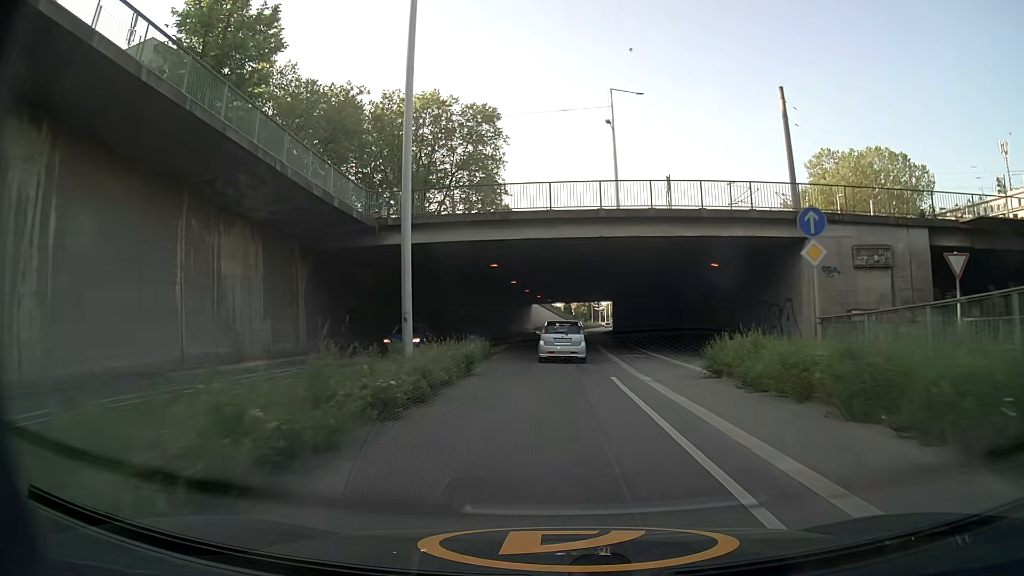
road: secondary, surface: asphalt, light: Day
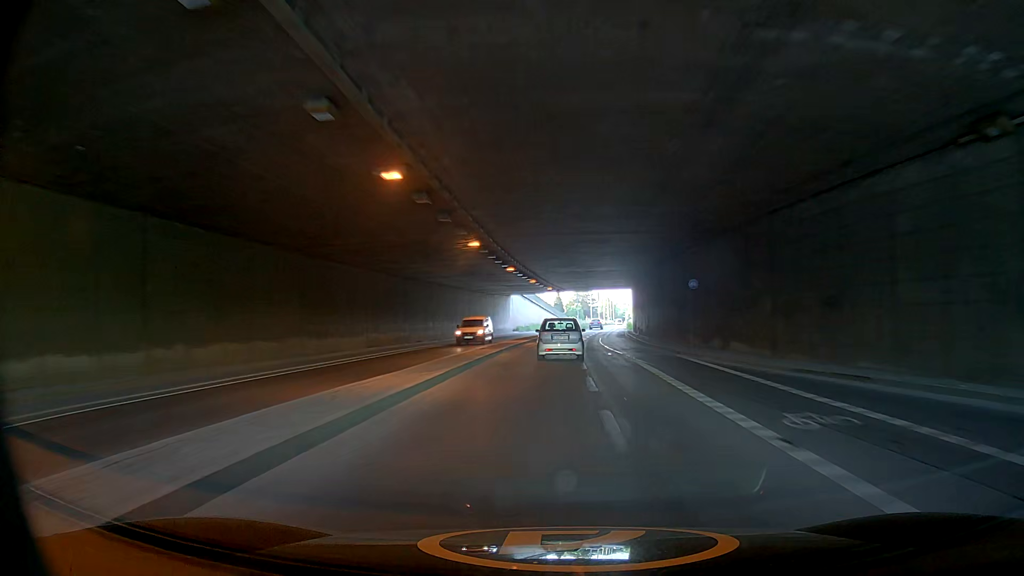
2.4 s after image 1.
(+0.9, +36.9) m; +4°
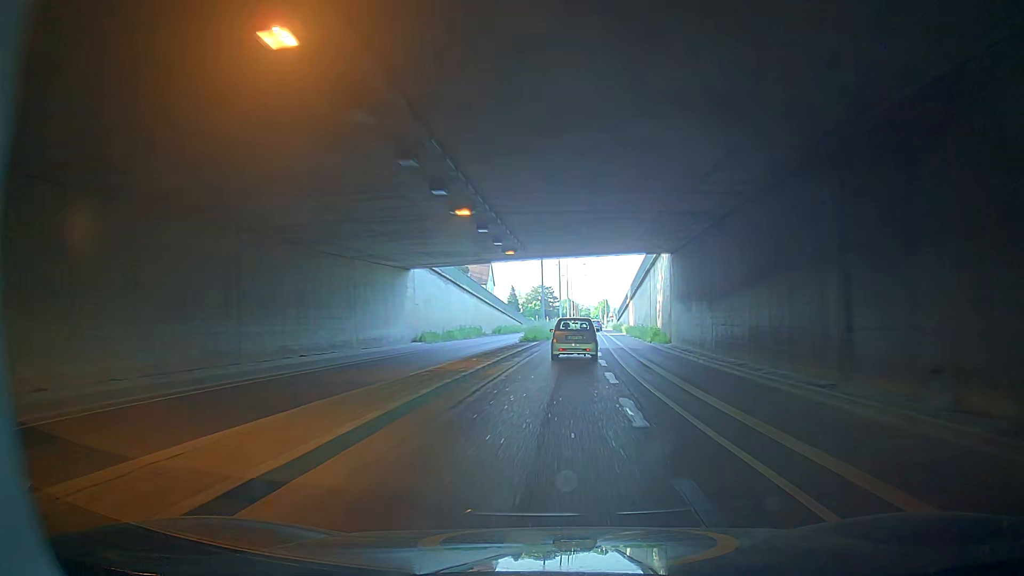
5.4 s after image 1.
(-0.8, +46.9) m; +4°
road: secondary_link
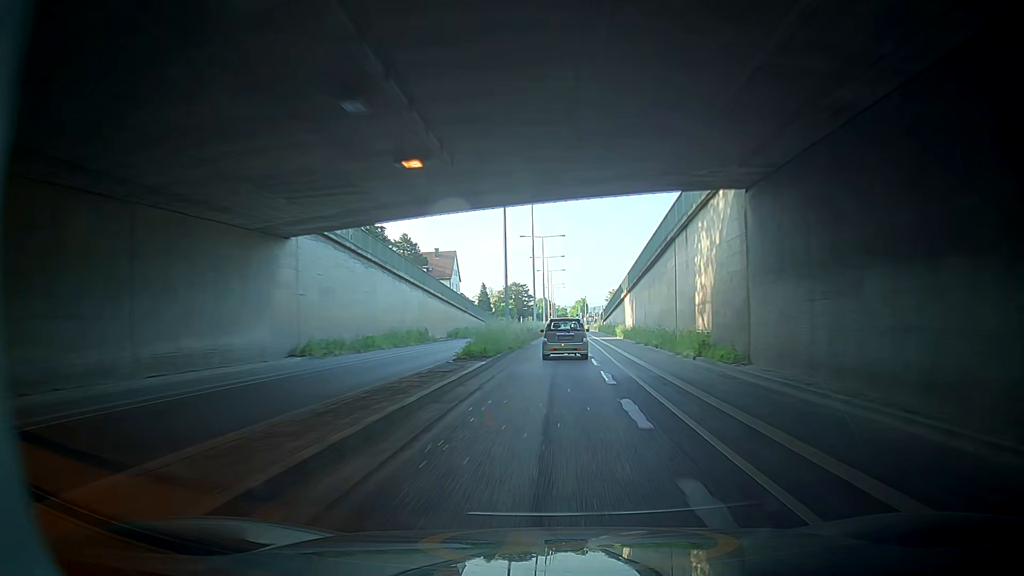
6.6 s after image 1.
(+0.9, +18.3) m; +6°
